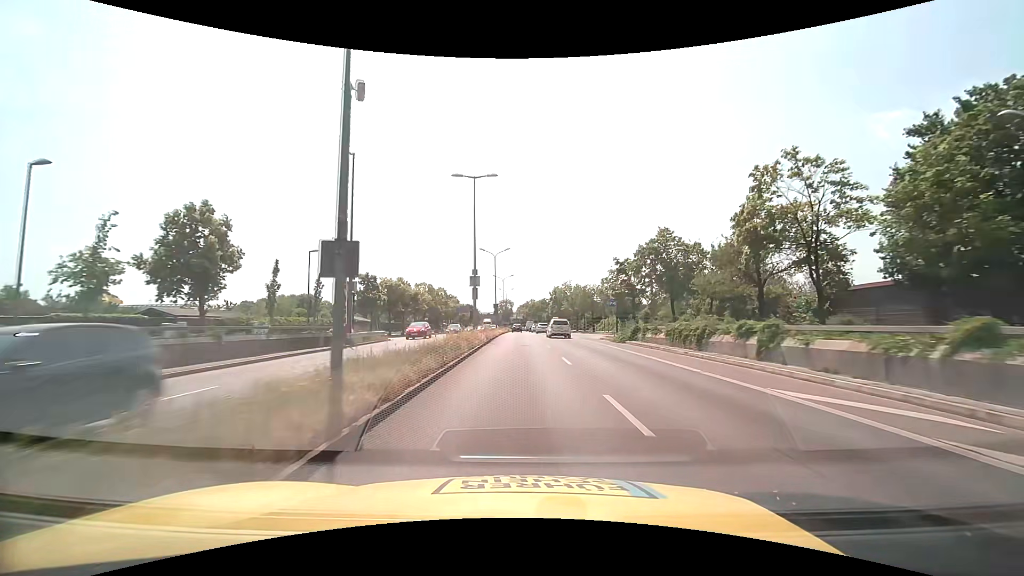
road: trunk_link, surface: asphalt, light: Day
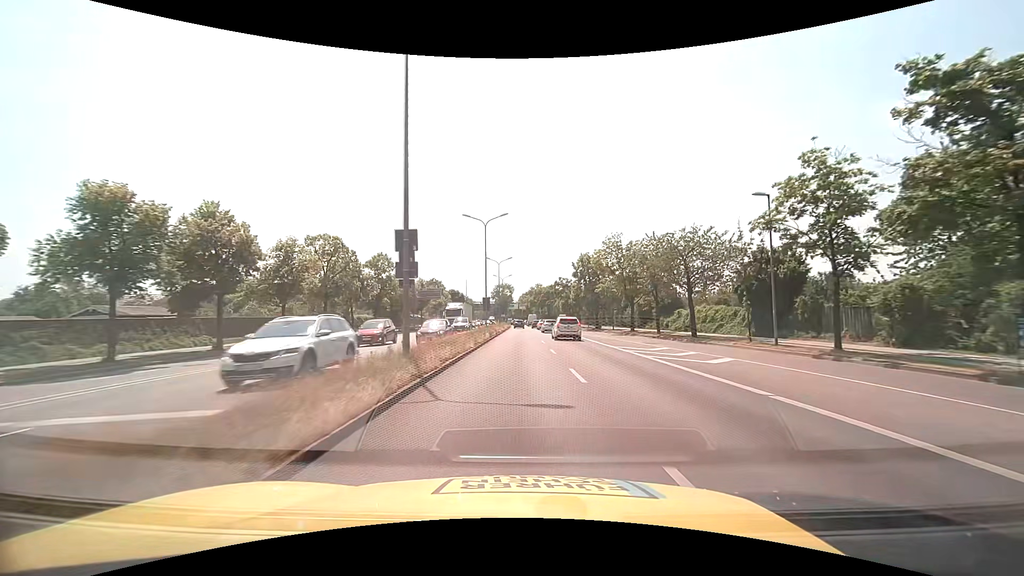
(-0.2, +49.3) m; 0°
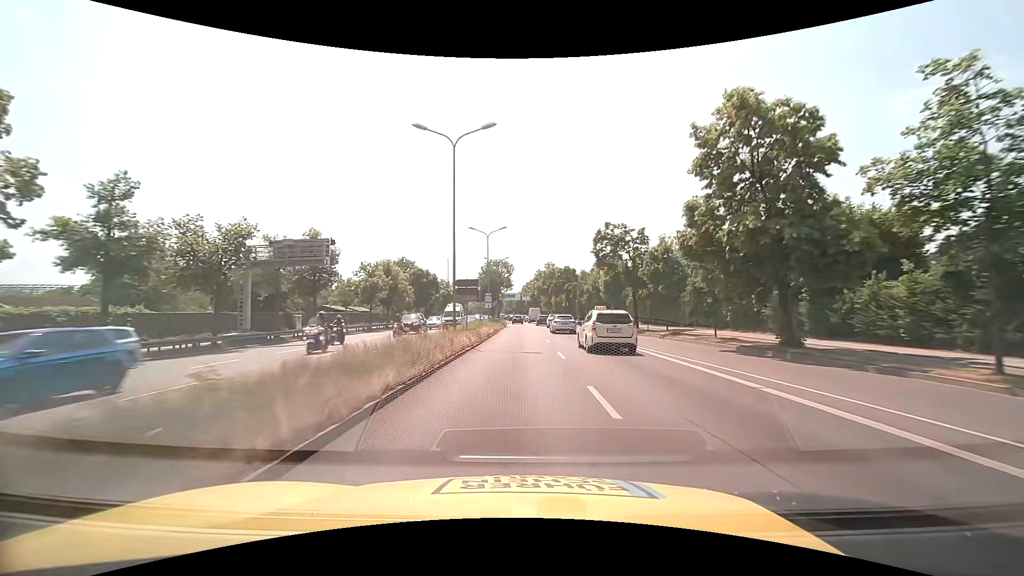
(0.0, +49.3) m; -1°
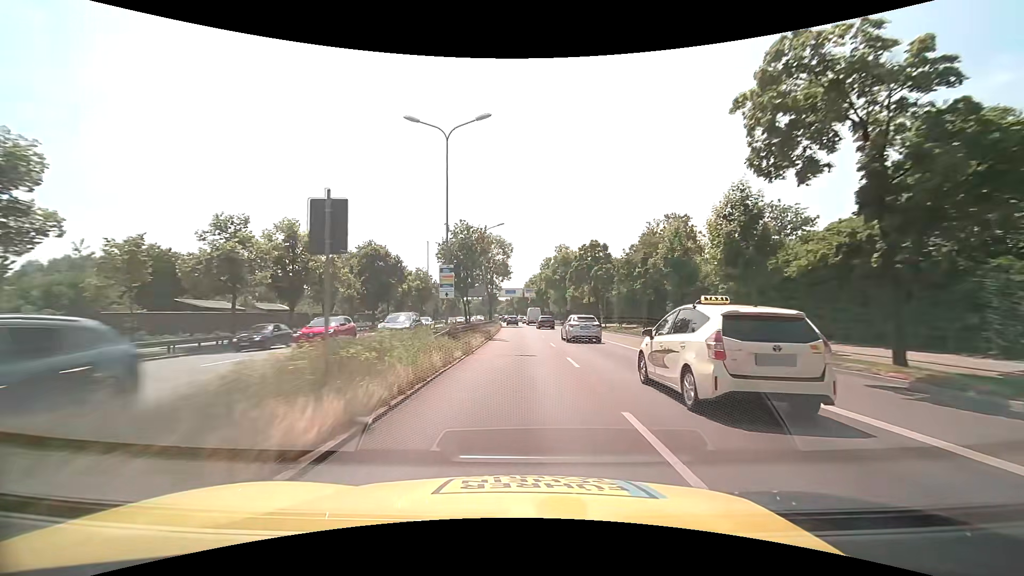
(0.0, +29.4) m; 0°
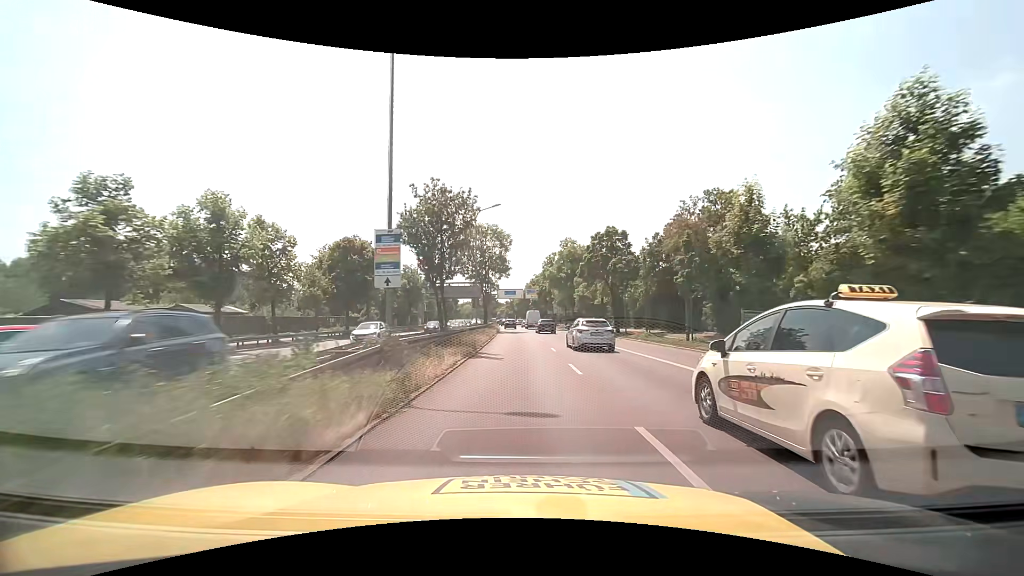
(0.0, +9.8) m; 0°
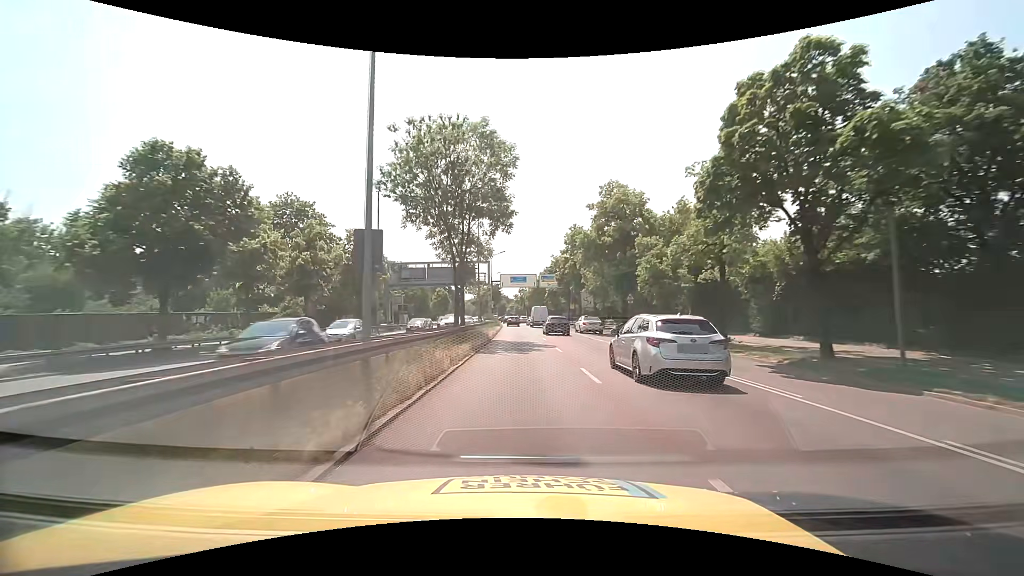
(-0.3, +29.2) m; -1°
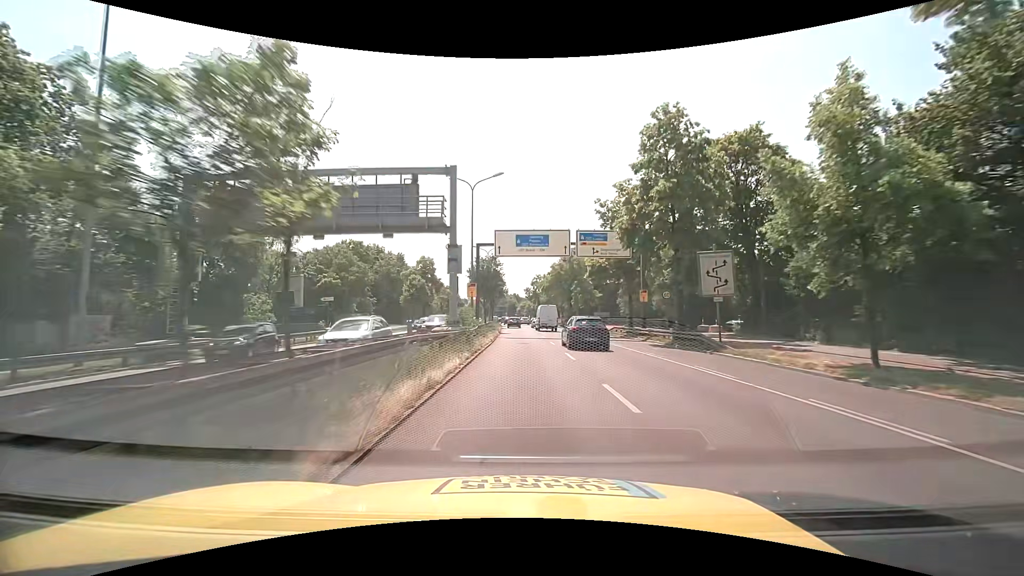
(-0.7, +39.0) m; -2°
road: trunk
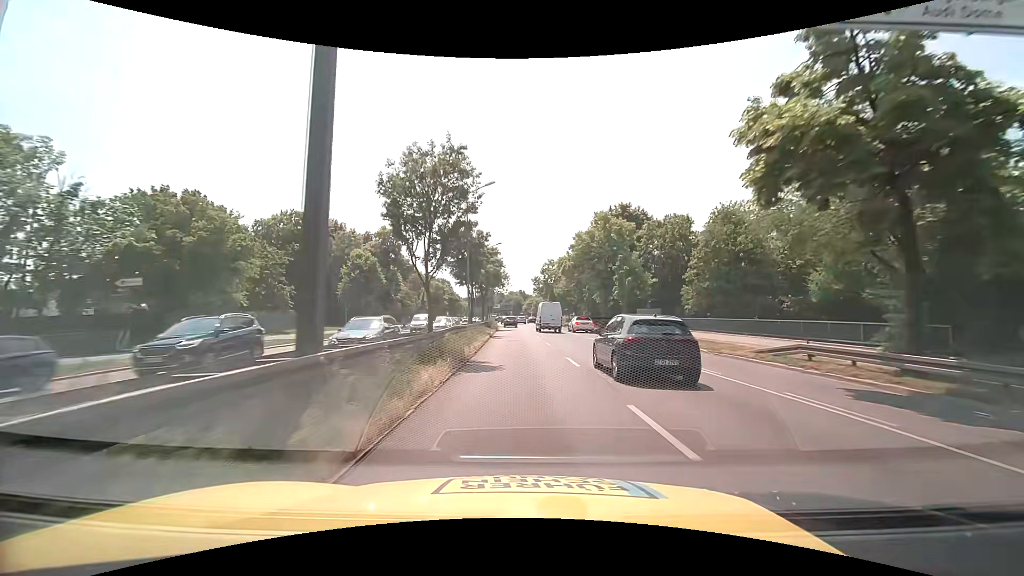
(-0.1, +29.2) m; -1°
(0, +10) (0, +20) (0, +30) (0, +40) (-1, +50) (-1, +60) (-1, +70) (-2, +80) (-2, +90) (-3, +100) m
